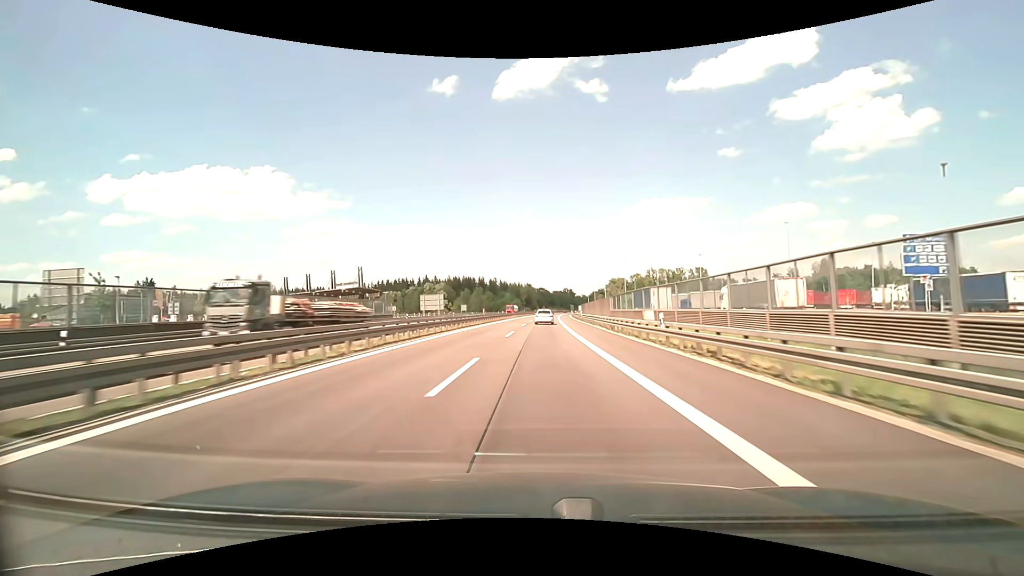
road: motorway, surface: asphalt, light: Day
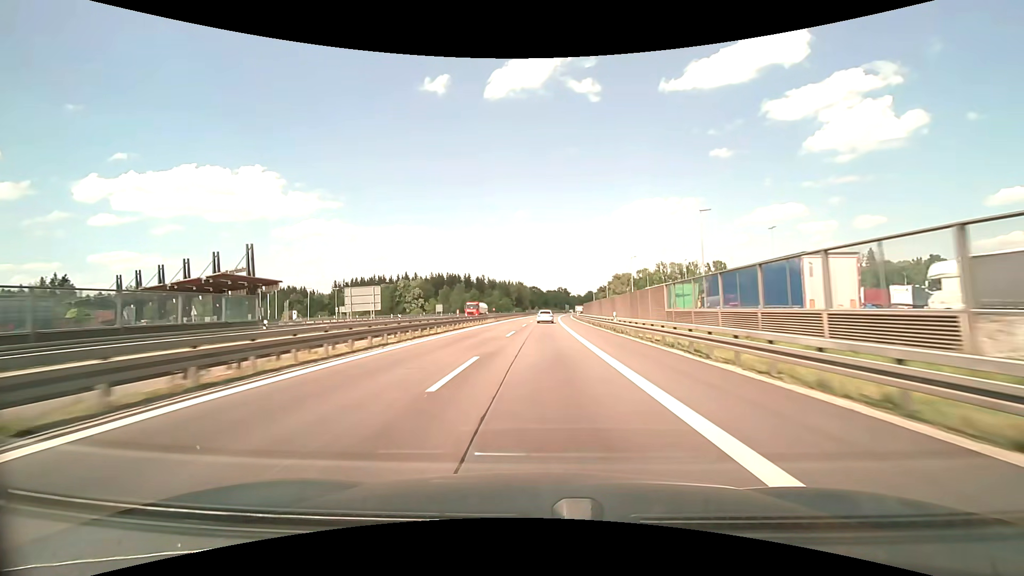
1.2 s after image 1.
(+0.3, +35.6) m; +1°
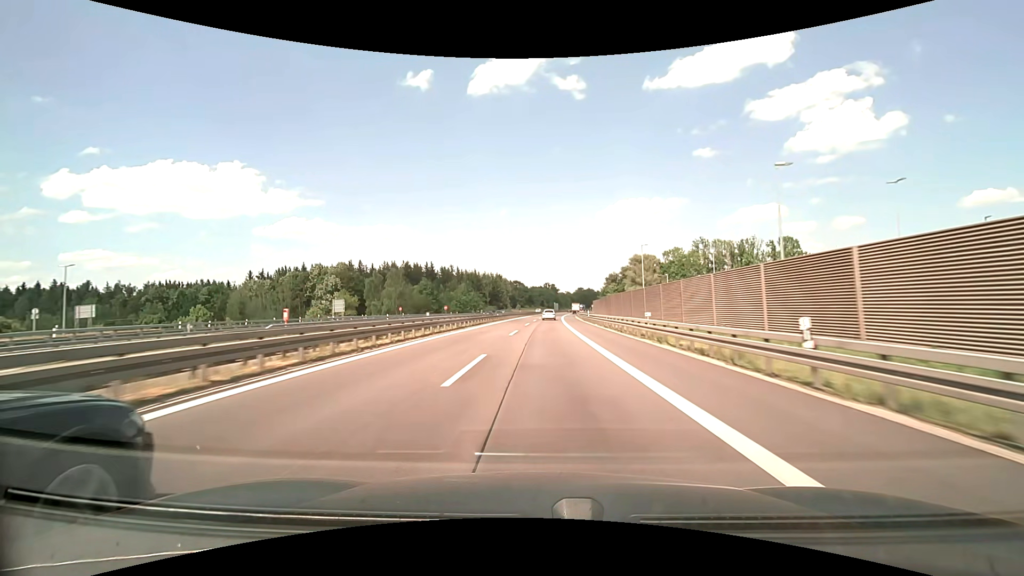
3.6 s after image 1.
(+1.0, +71.9) m; +2°
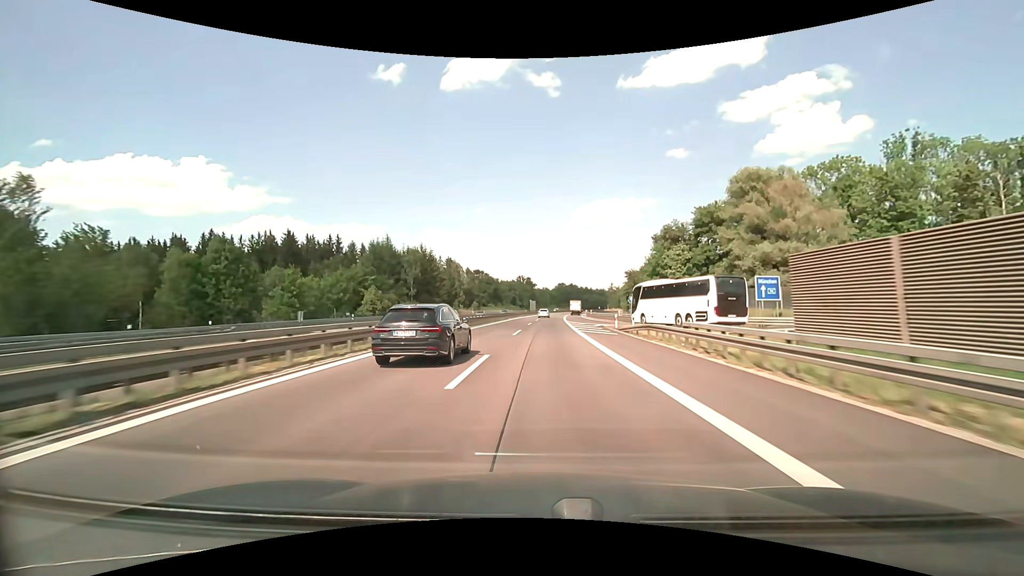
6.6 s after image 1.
(+2.2, +90.7) m; +3°
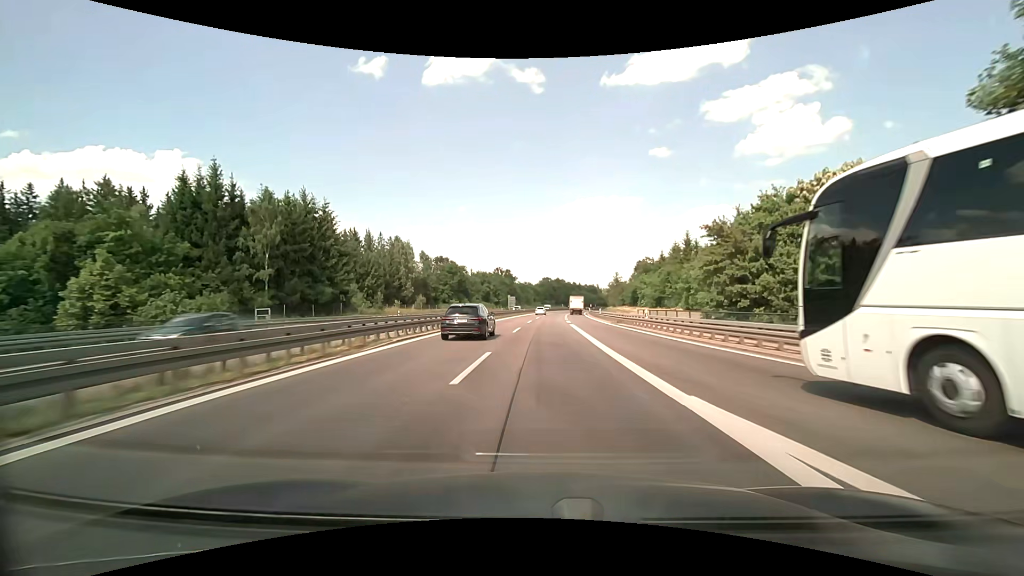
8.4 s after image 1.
(+0.9, +53.8) m; +2°
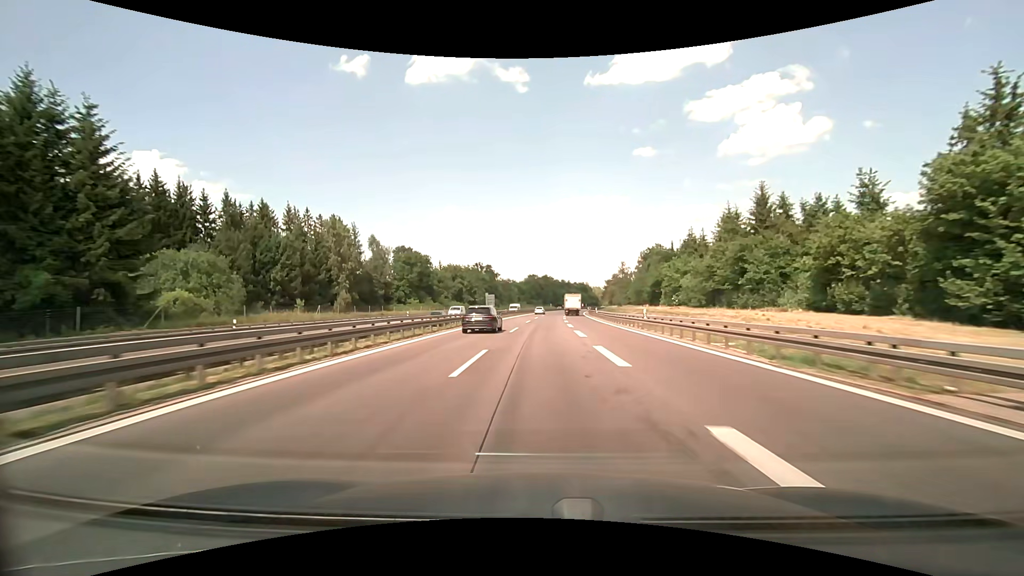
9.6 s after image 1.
(+0.5, +34.9) m; +1°
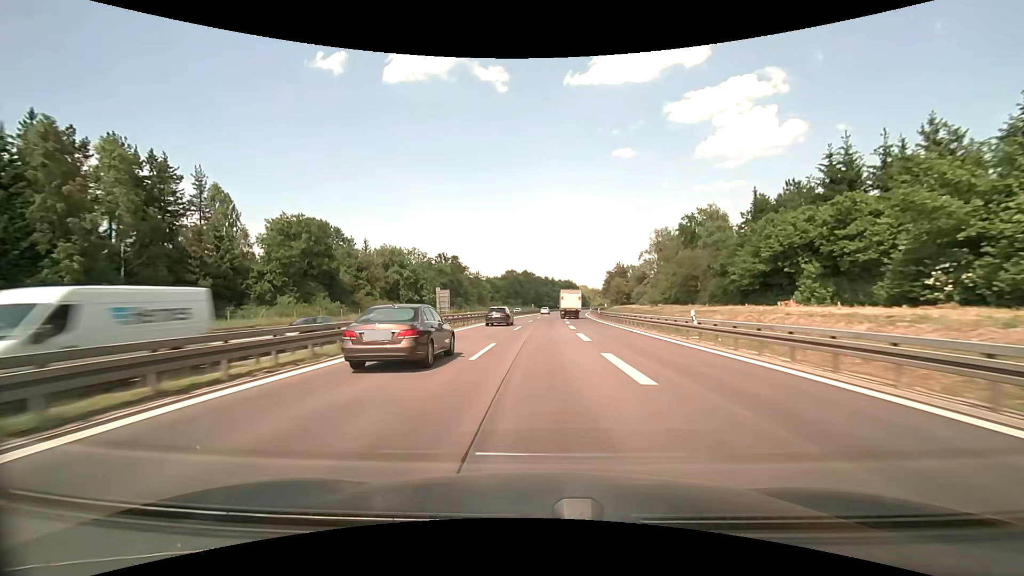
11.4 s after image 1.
(+0.9, +50.7) m; +2°
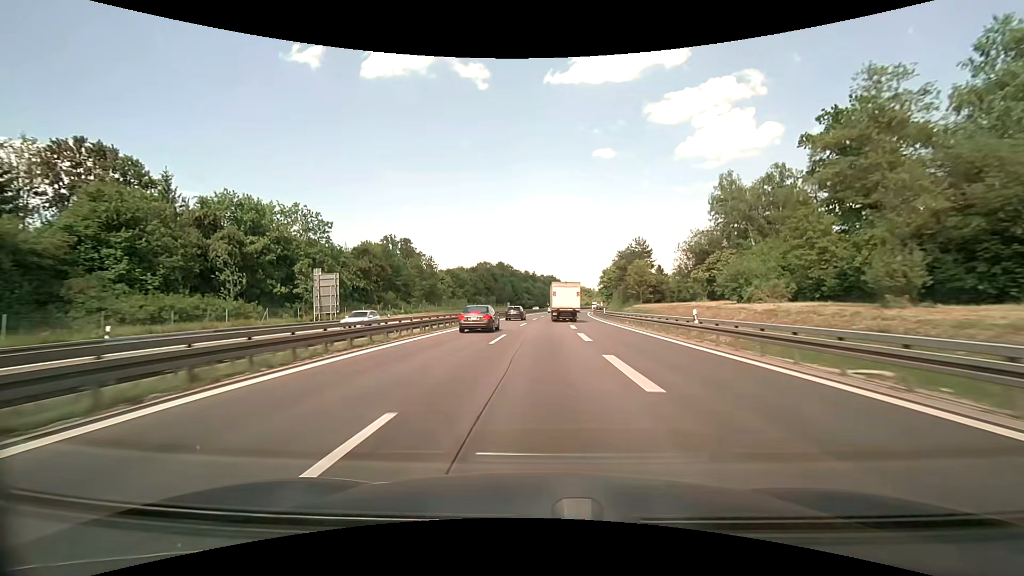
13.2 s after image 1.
(+0.9, +48.6) m; +2°
(0, +10) (0, +20) (0, +30) (+1, +40) (+1, +50) (+1, +60) (+2, +70) (+3, +80) (+4, +90) (+5, +100) m
